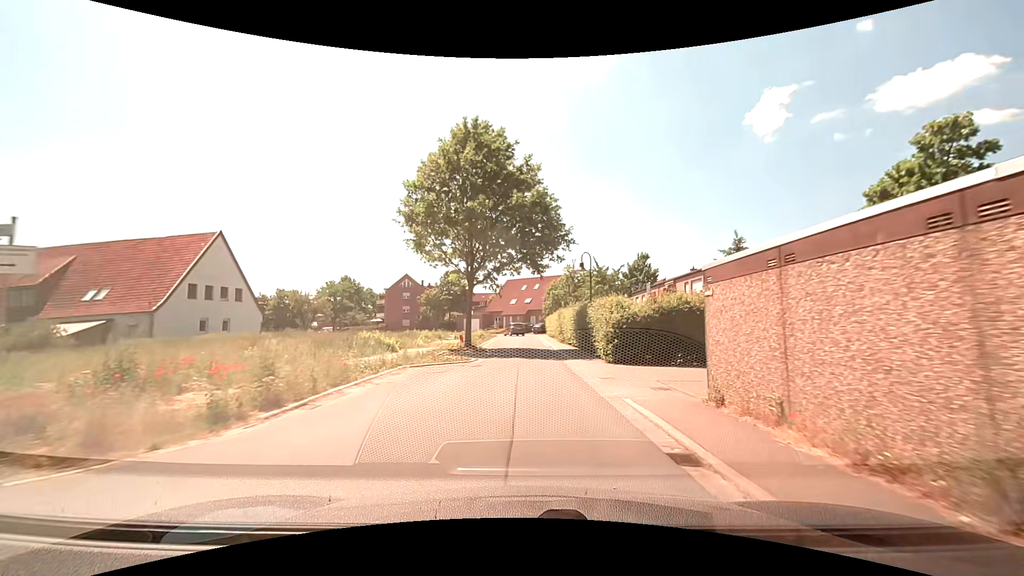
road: residential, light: Day
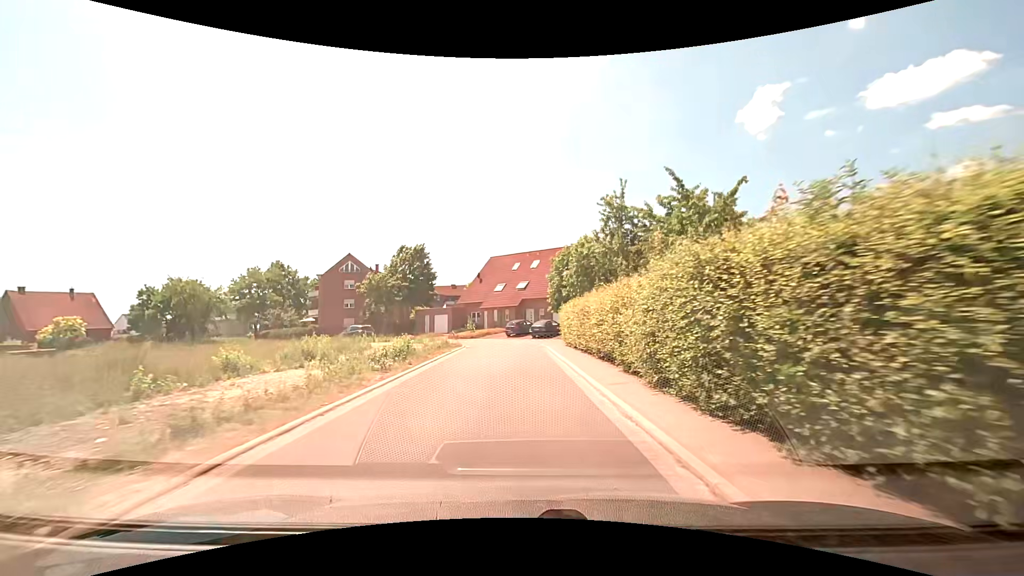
(0.0, +31.2) m; 0°
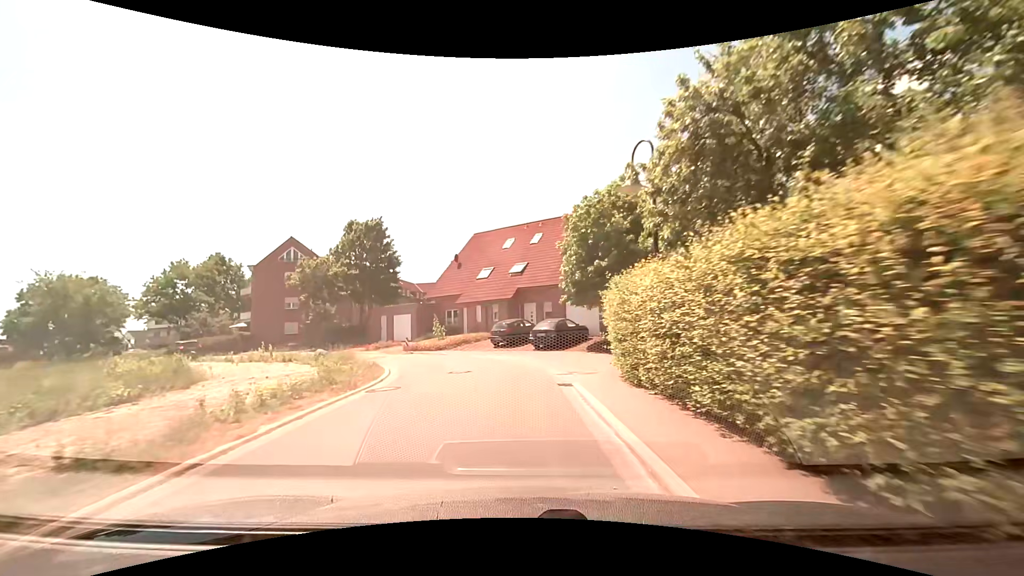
(+0.3, +17.8) m; +1°
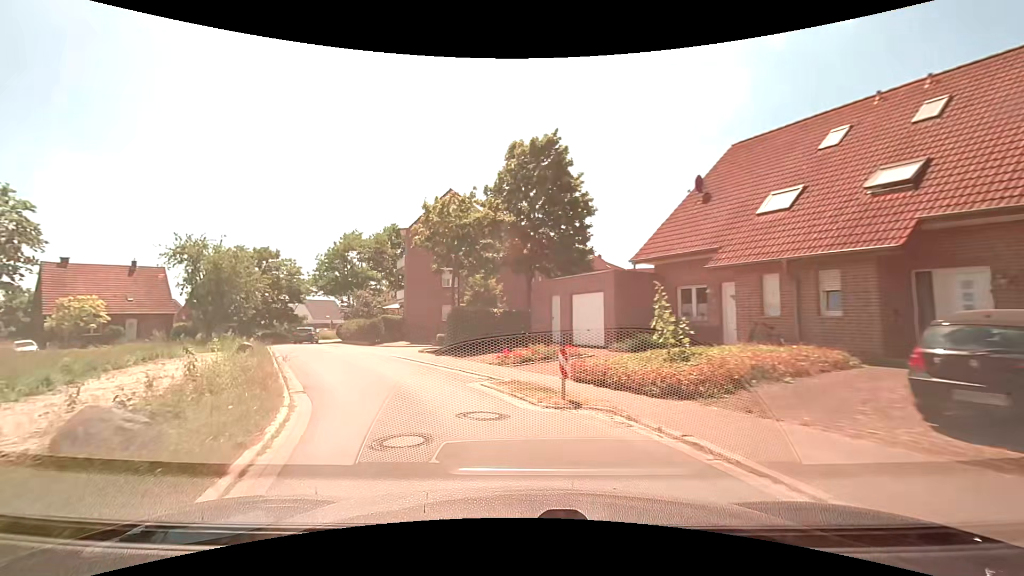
(-3.0, +20.8) m; -24°
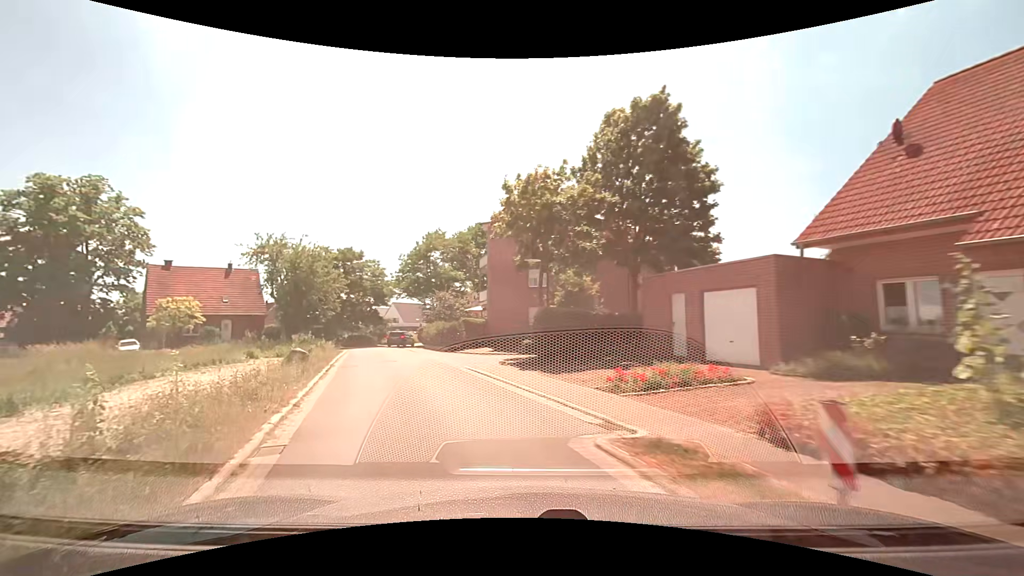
(-0.4, +5.0) m; -10°
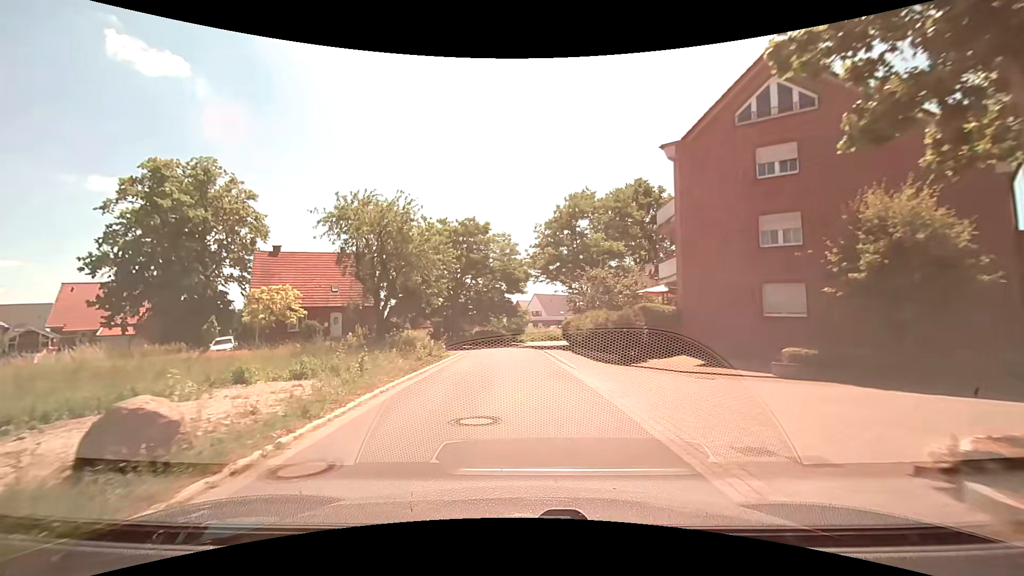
(-2.6, +14.8) m; -16°
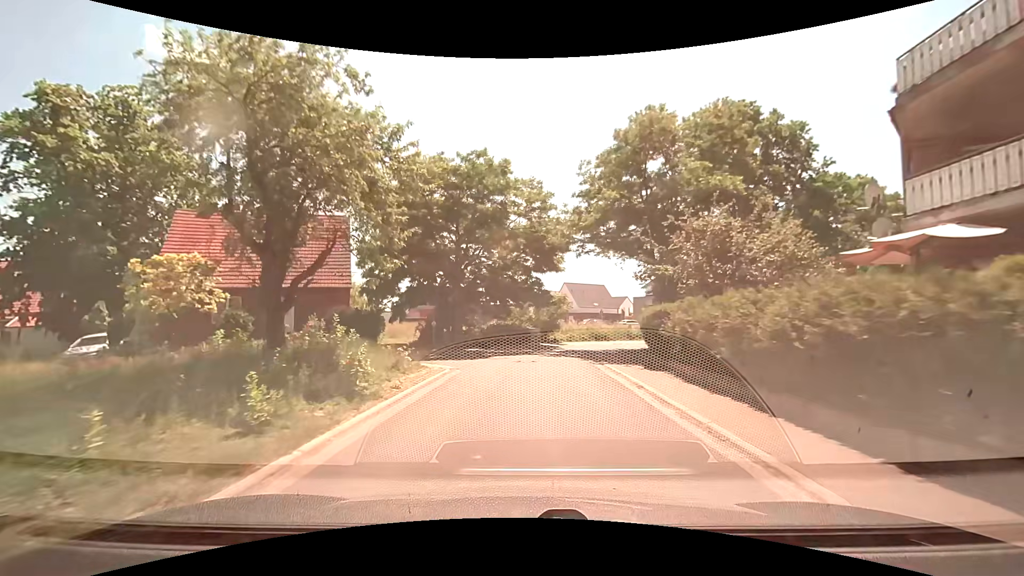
(-0.6, +14.8) m; -3°
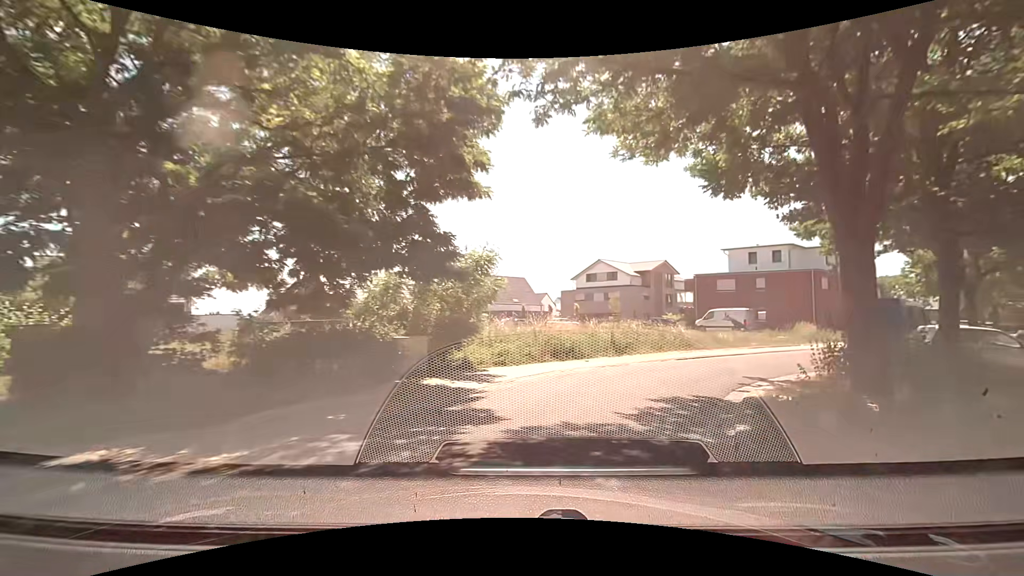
(+0.9, +19.5) m; +9°
(+1, +10) (+6, +19) (+13, +26) (+22, +30) (+31, +34) (+39, +40) (+47, +46) (+54, +53) (+60, +61) (+67, +69) m
